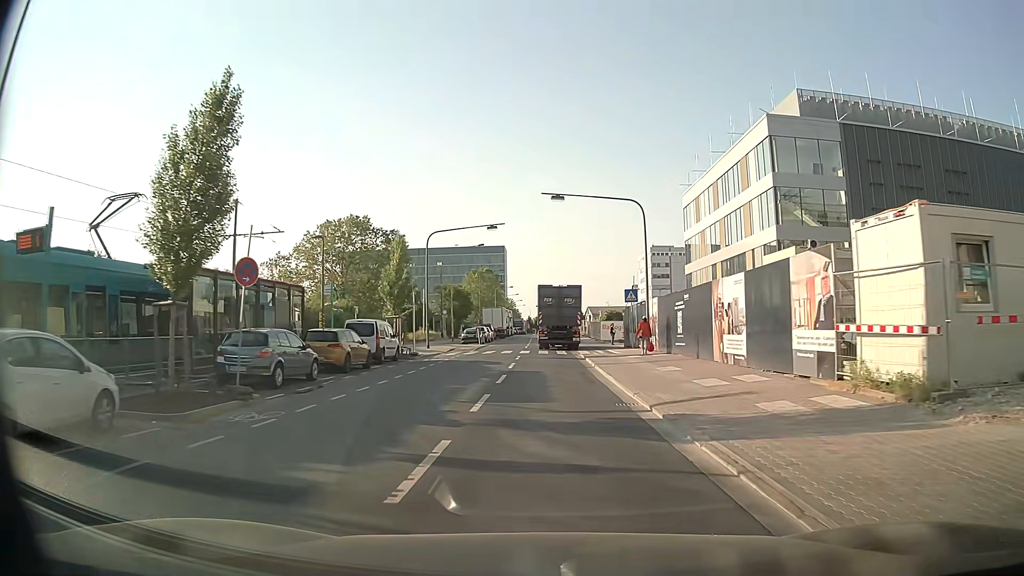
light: Day
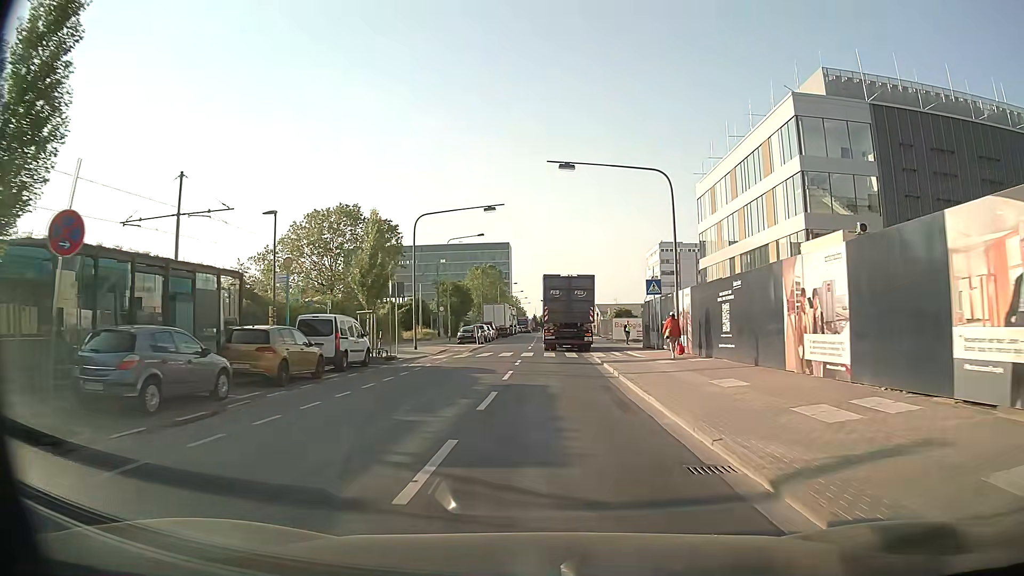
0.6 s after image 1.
(0.0, +6.2) m; 0°
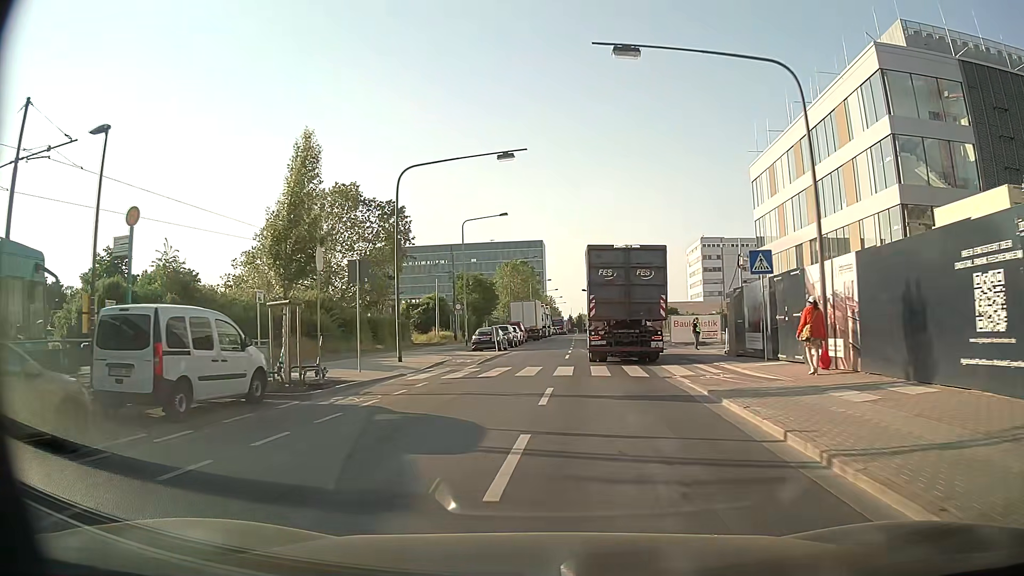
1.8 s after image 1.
(-0.2, +12.1) m; -3°
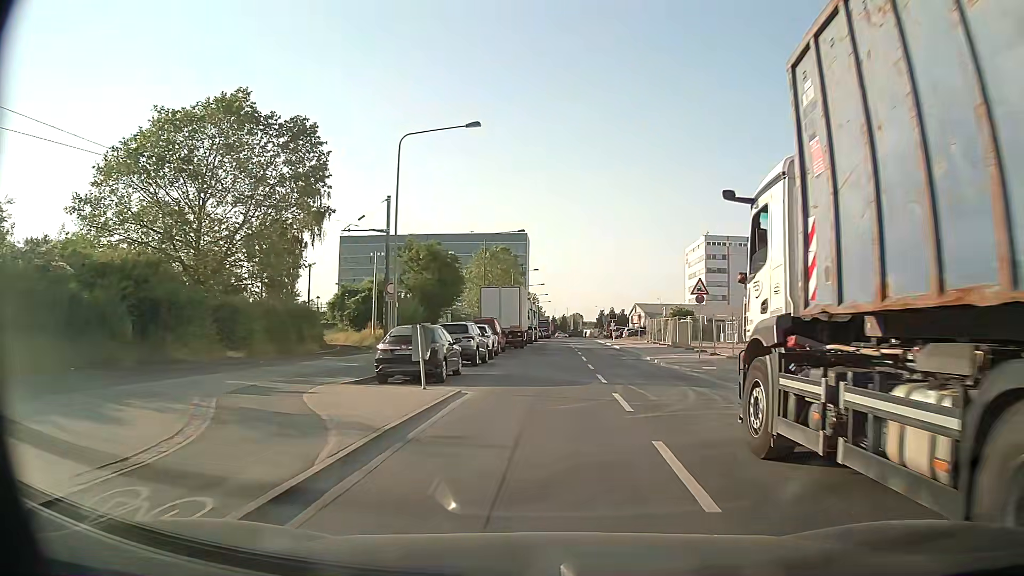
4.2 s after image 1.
(-0.9, +22.7) m; 0°
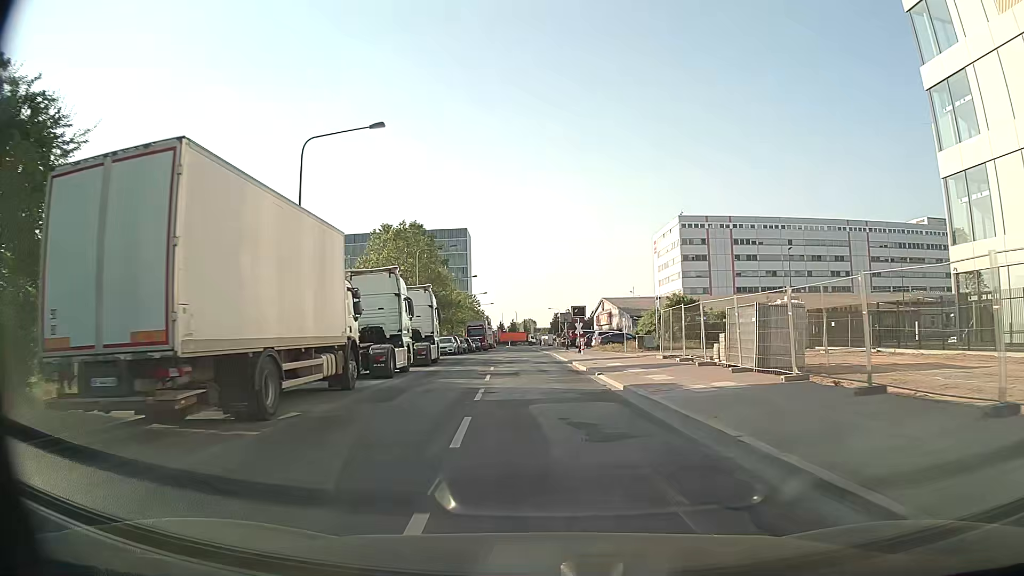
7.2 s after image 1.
(+2.7, +33.4) m; +4°
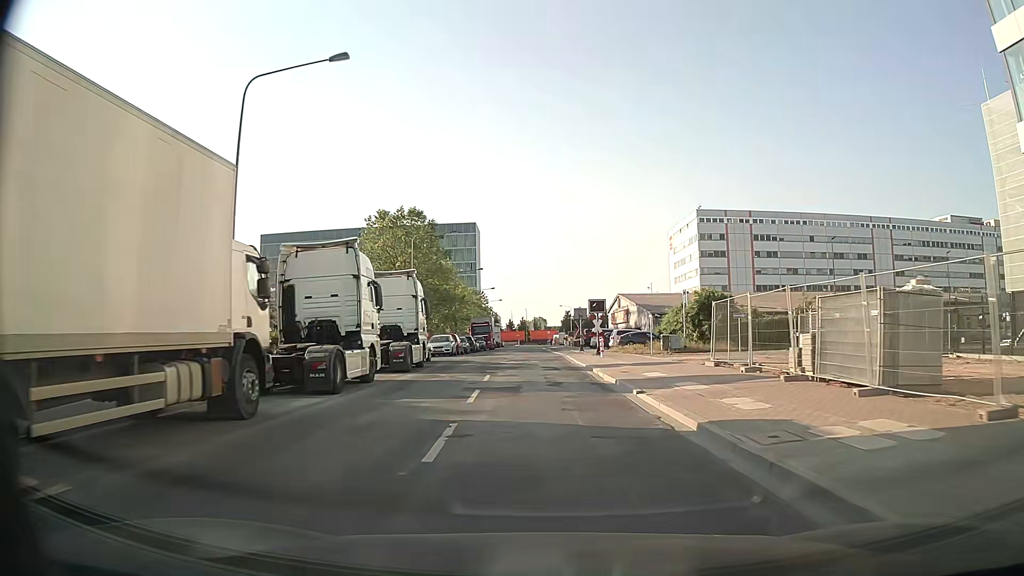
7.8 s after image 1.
(0.0, +7.0) m; 0°
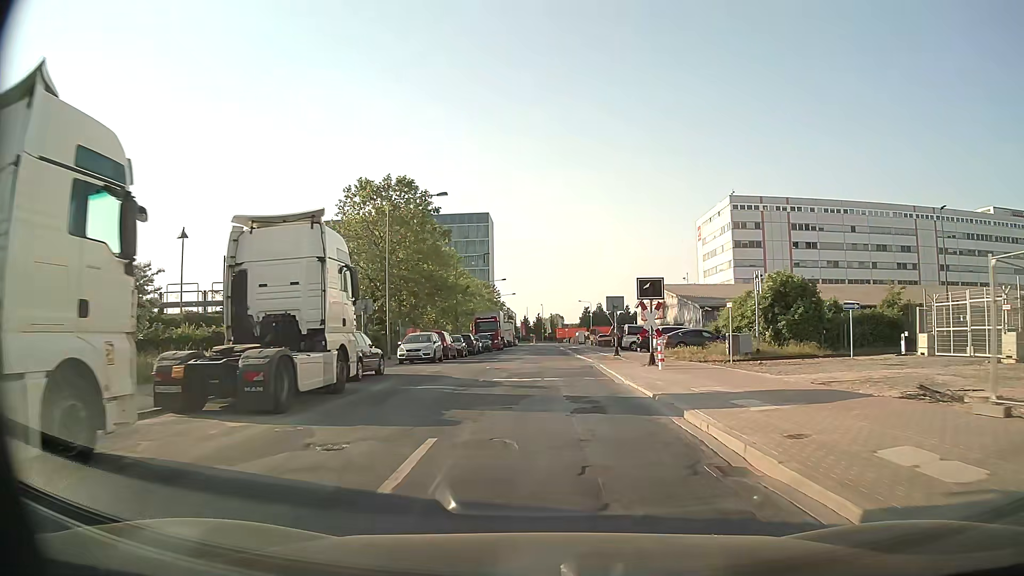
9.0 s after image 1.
(-0.1, +13.6) m; -2°
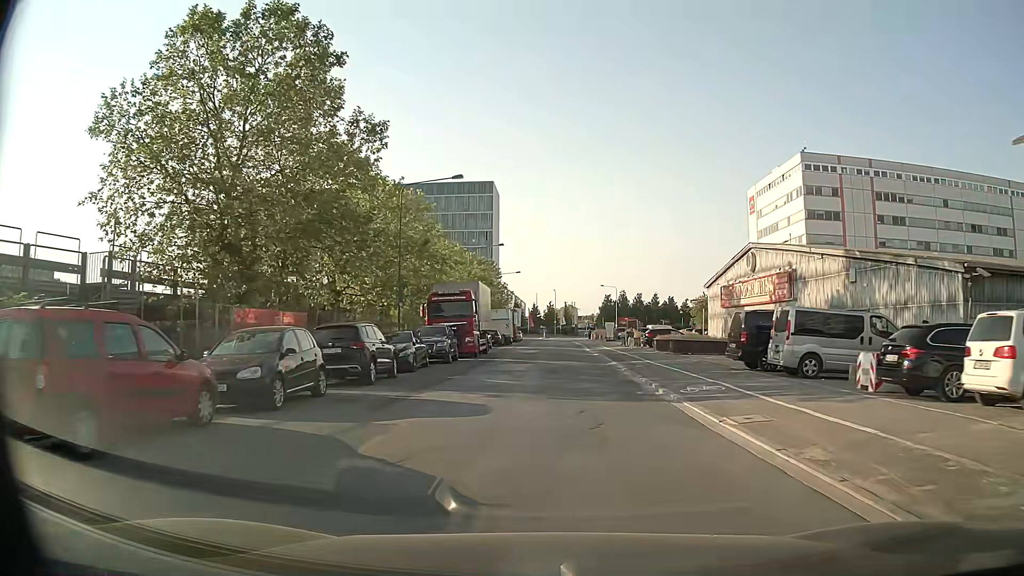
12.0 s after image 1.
(+0.2, +31.7) m; 0°
(0, +10) (0, +20) (0, +30) (+1, +40) (+1, +50) (+2, +60) (+2, +70) (+2, +80) (+1, +90) (+2, +100) m
